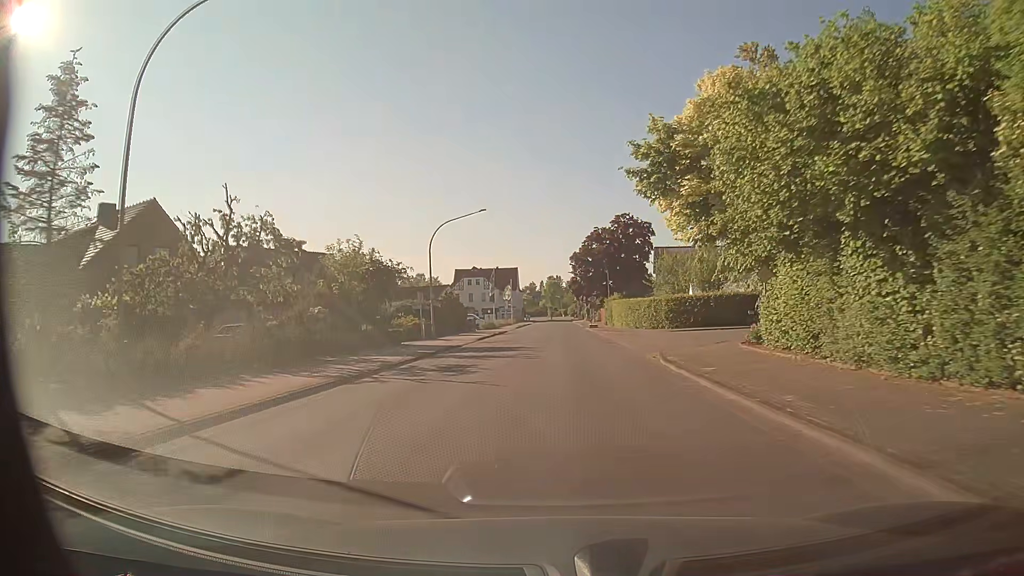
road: tertiary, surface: asphalt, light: Day
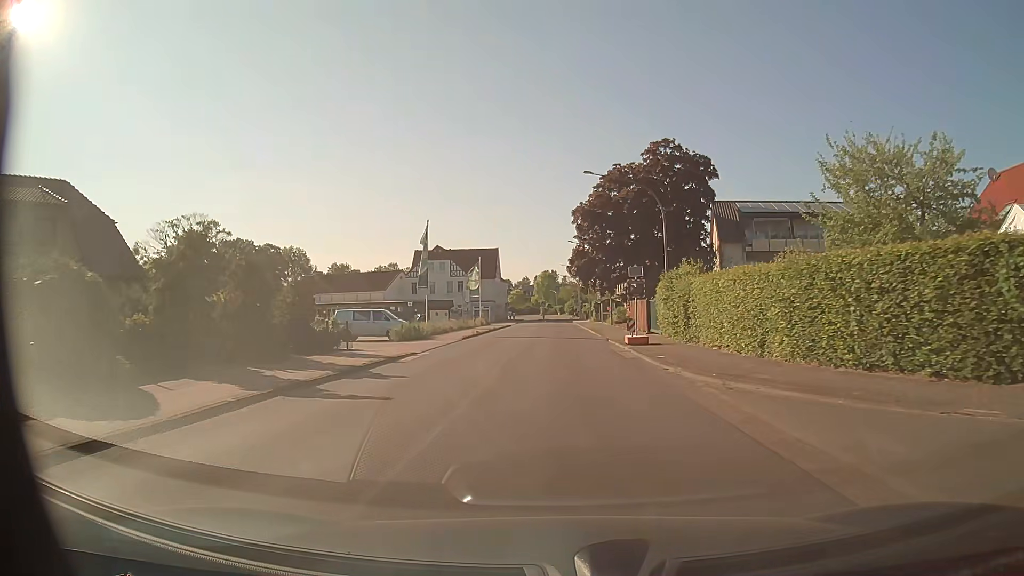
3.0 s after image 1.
(+0.2, +40.1) m; 0°
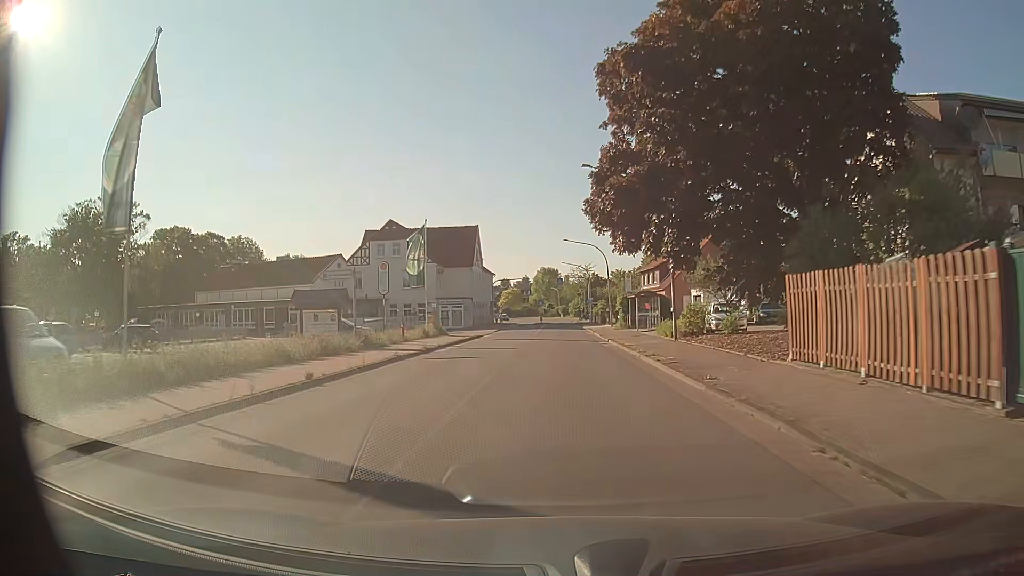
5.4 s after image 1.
(-0.1, +31.8) m; 0°
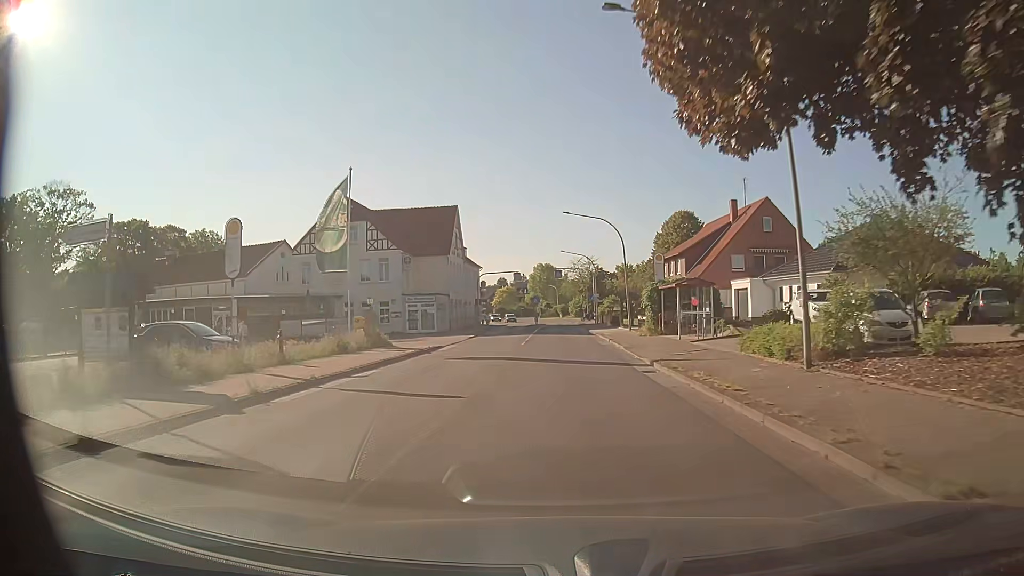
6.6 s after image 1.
(0.0, +15.8) m; 0°
(0, +10) (0, +20) (0, +30) (0, +40) (0, +50) (0, +60) (0, +70) (0, +80) (-1, +90) (-1, +100) m
